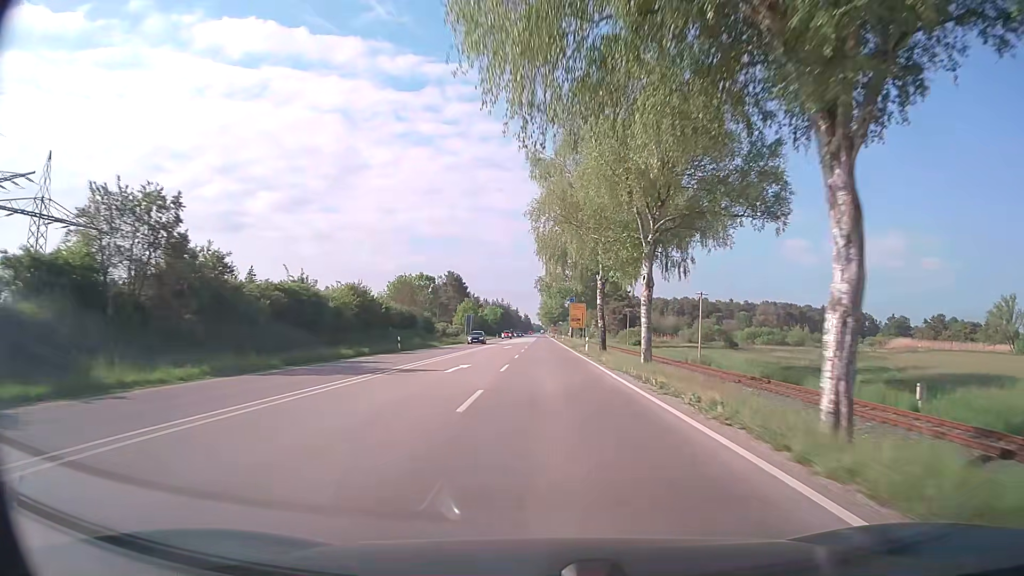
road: trunk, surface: asphalt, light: Day
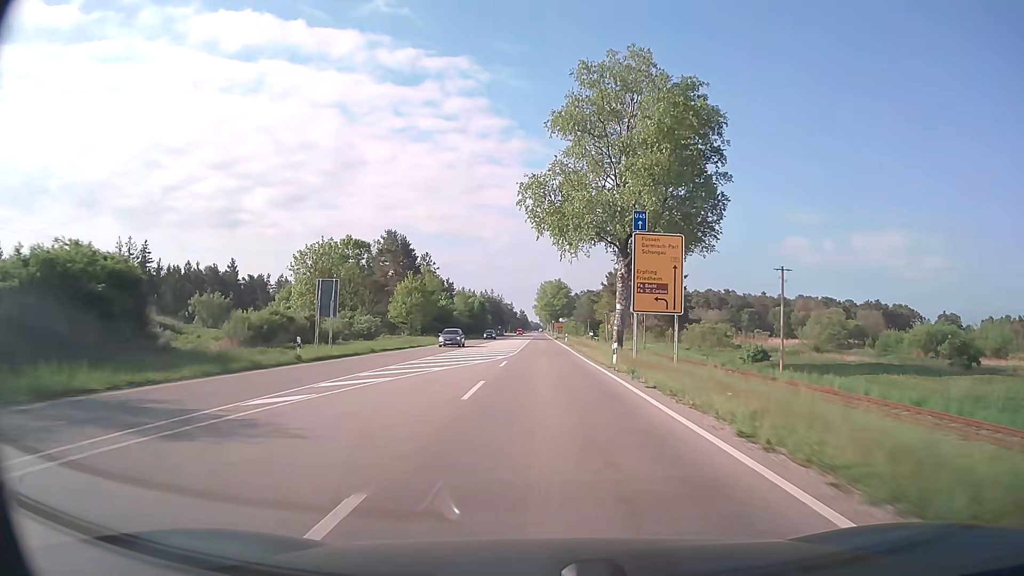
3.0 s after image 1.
(-0.2, +69.5) m; 0°
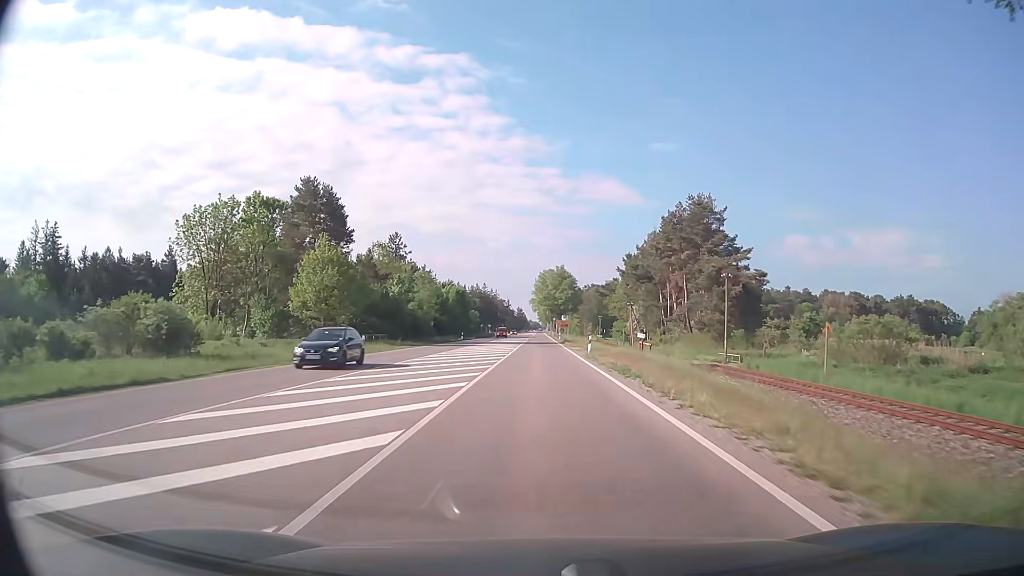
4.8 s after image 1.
(0.0, +39.3) m; 0°
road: primary
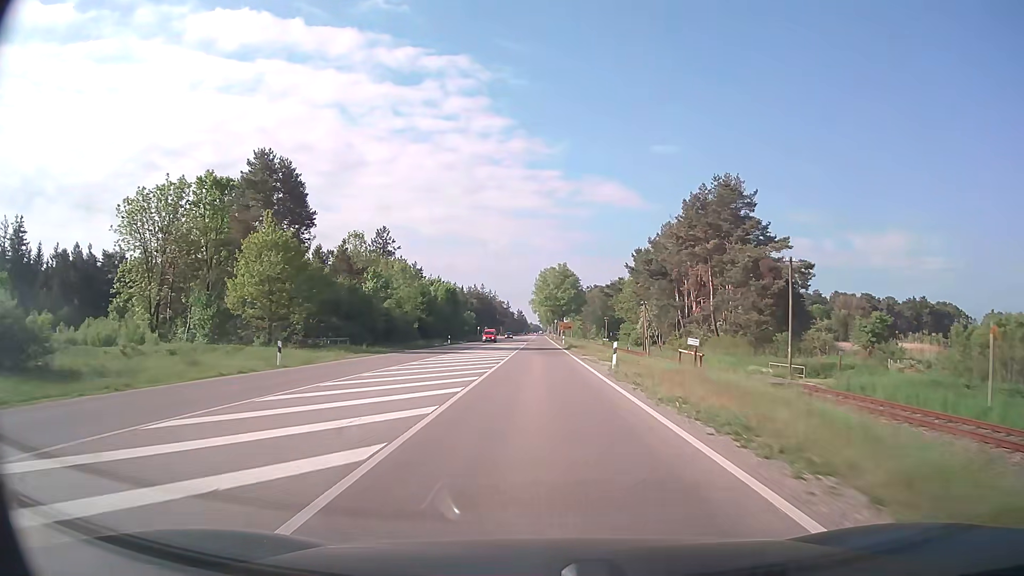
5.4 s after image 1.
(+0.1, +12.8) m; 0°
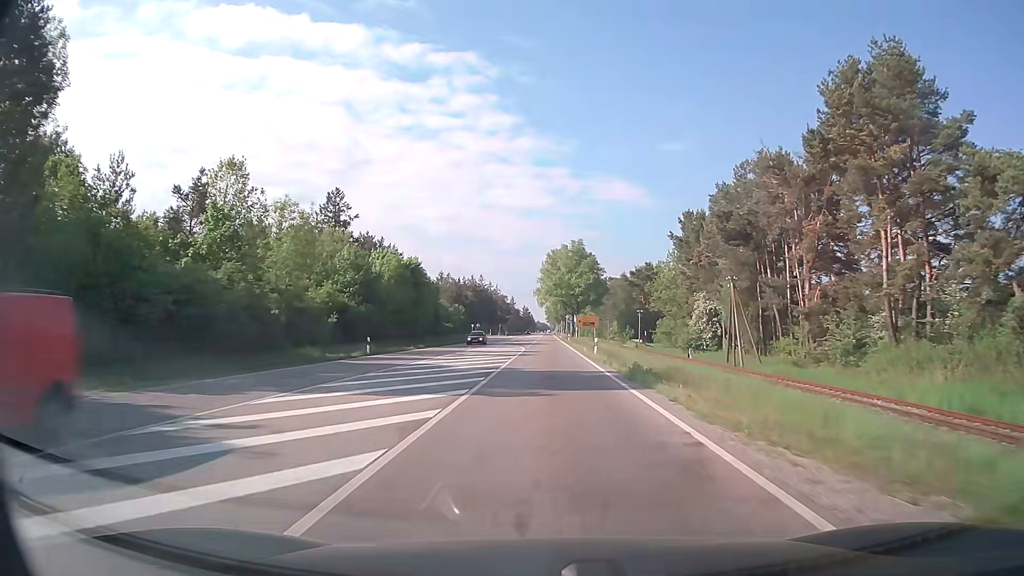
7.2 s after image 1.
(-0.1, +37.6) m; 0°
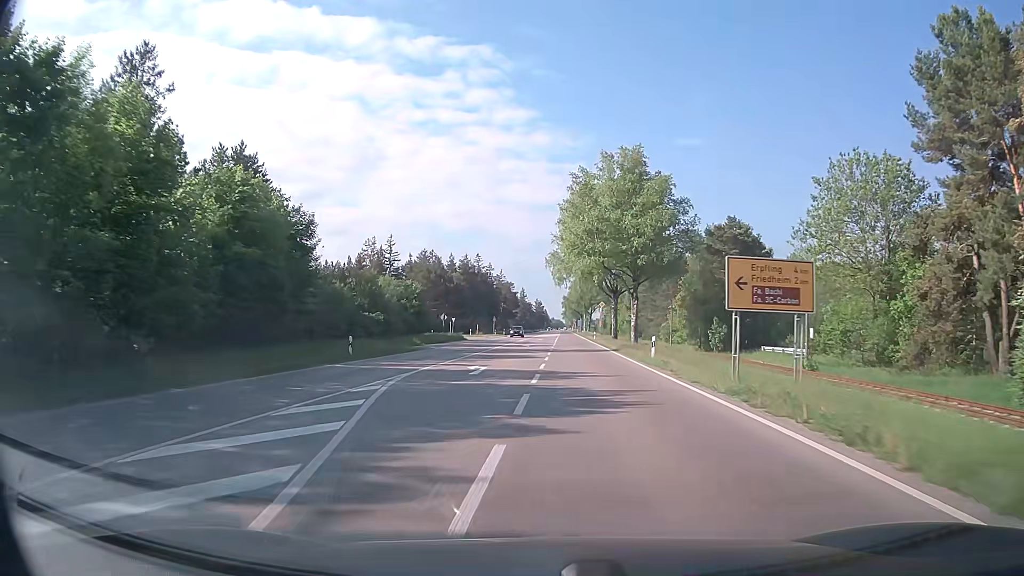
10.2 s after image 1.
(-0.6, +59.1) m; -1°
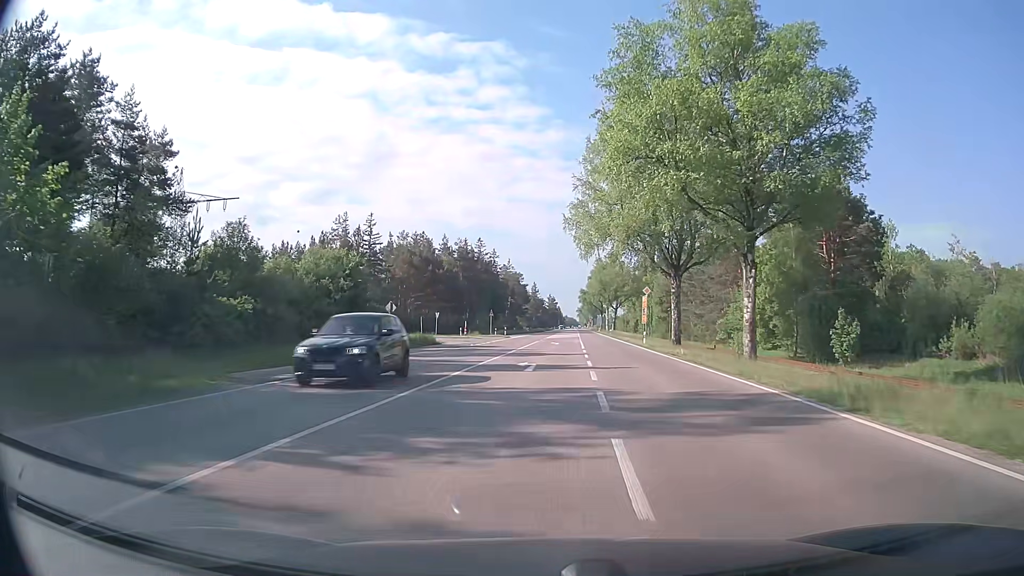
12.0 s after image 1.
(-0.3, +29.1) m; -1°
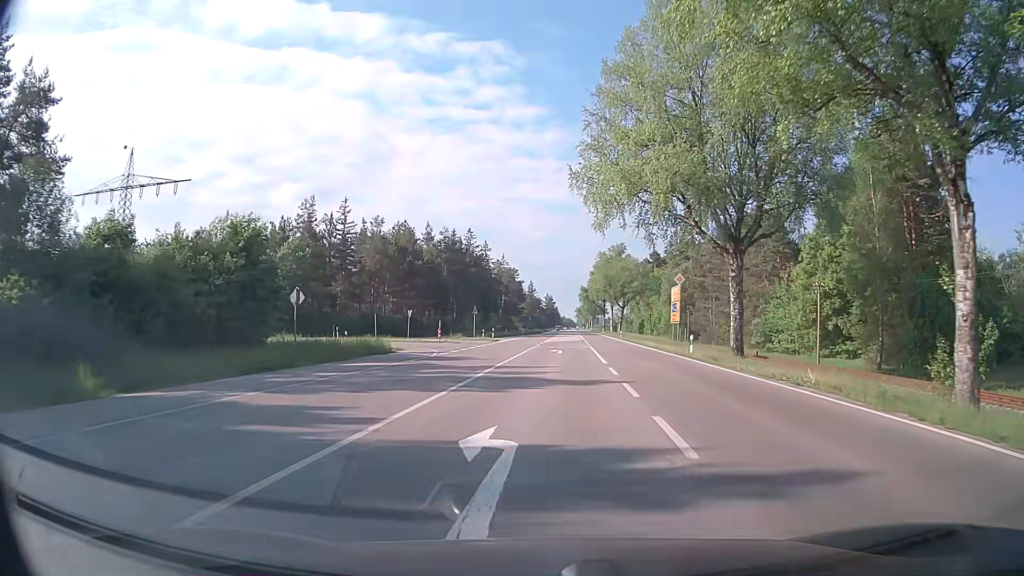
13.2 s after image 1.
(+0.1, +15.4) m; +1°
